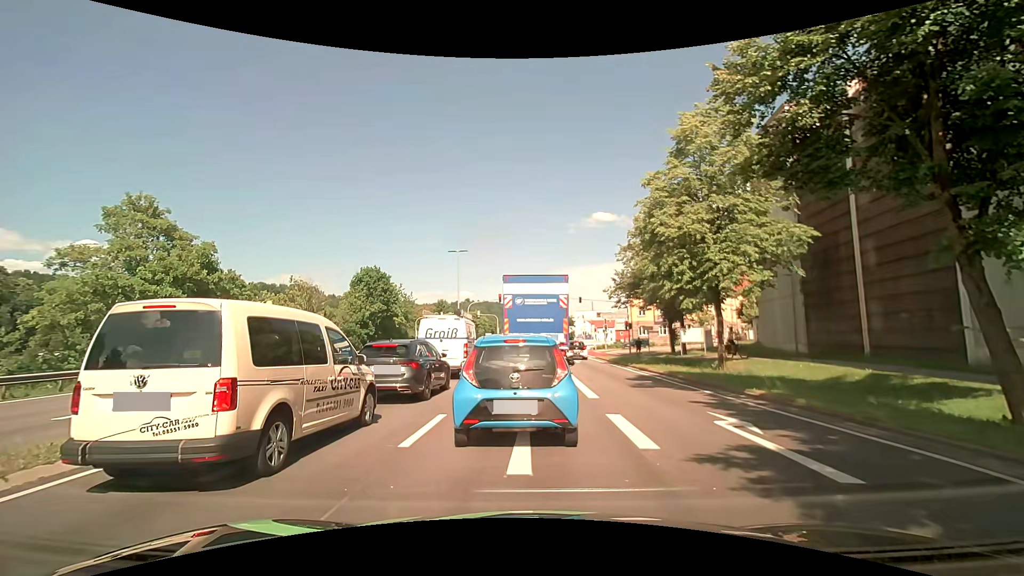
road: primary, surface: asphalt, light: Day
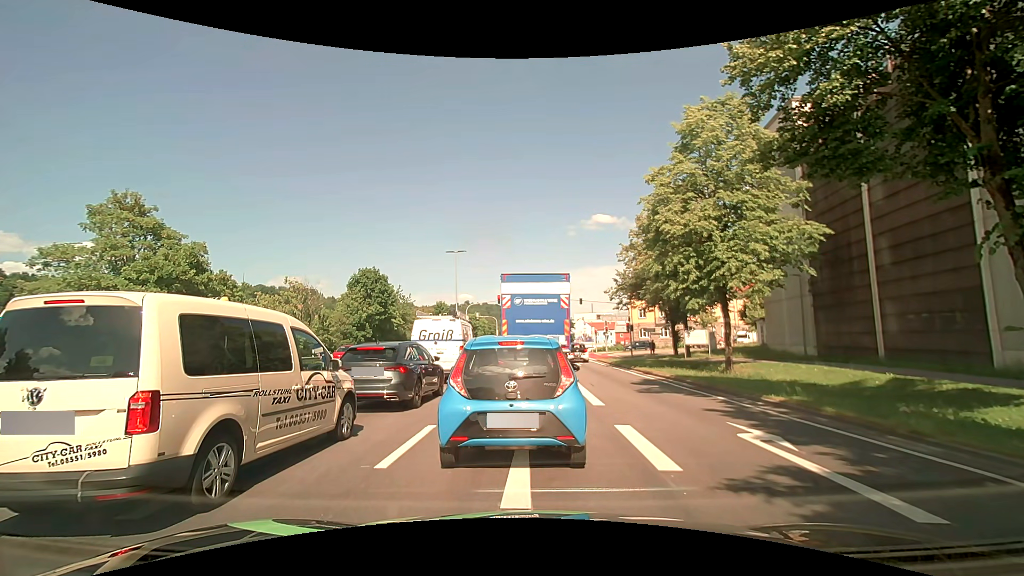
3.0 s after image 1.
(0.0, +1.0) m; 0°
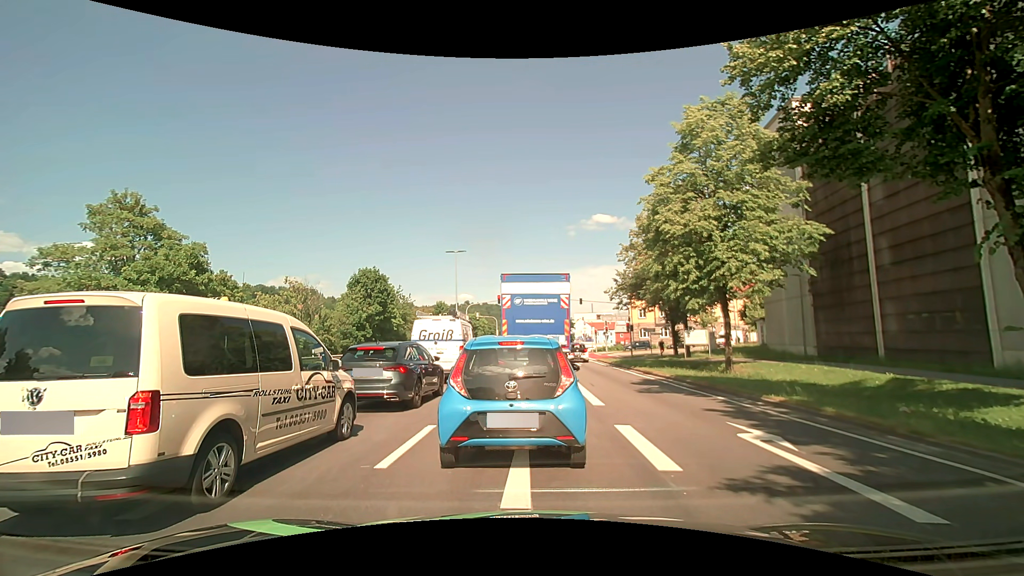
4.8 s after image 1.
(0.0, 0.0) m; 0°
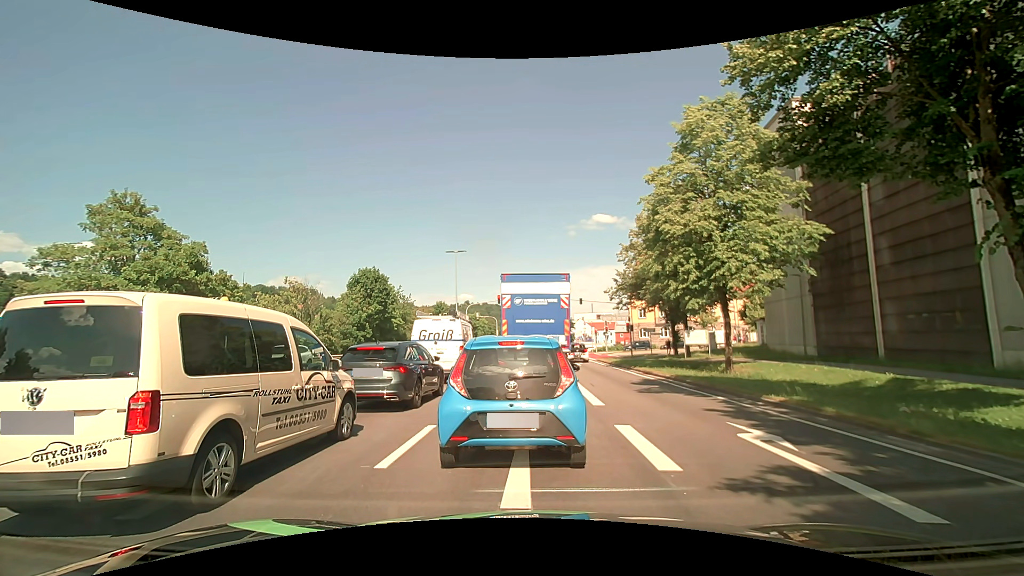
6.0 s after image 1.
(0.0, 0.0) m; 0°
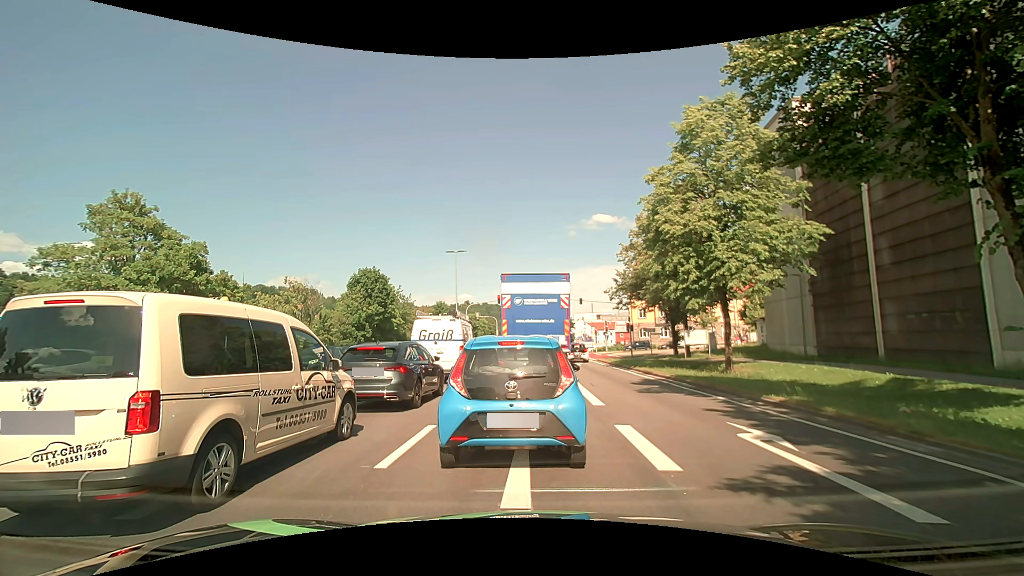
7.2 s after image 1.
(0.0, 0.0) m; 0°
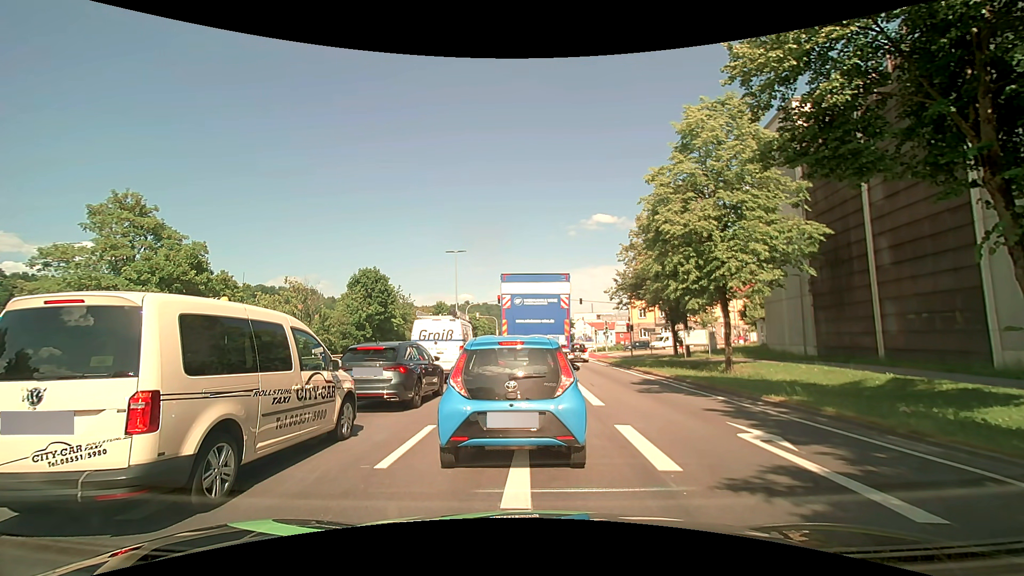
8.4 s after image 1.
(0.0, 0.0) m; 0°
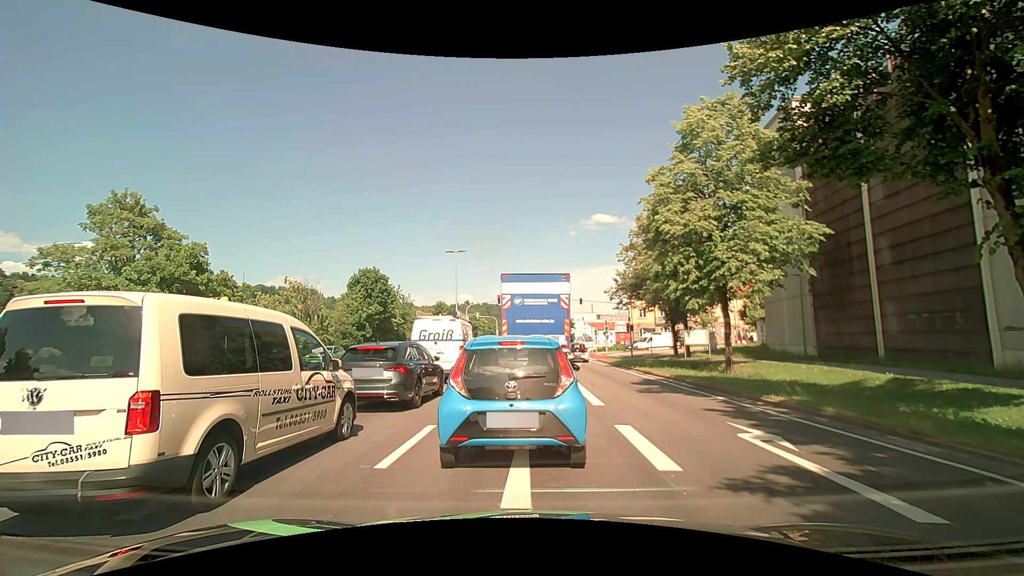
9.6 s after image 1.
(0.0, 0.0) m; 0°
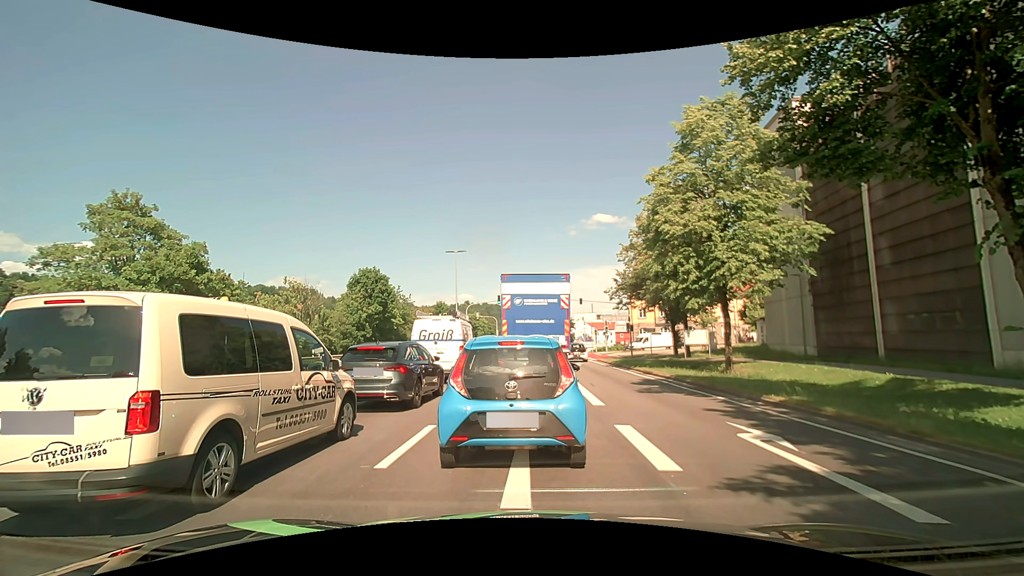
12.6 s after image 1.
(0.0, 0.0) m; 0°
(0, +10) (+1, +20) (+1, +30) (+1, +40) (+2, +50) (+2, +60) (+2, +70) (+3, +80) (+3, +90) (+4, +100) m
